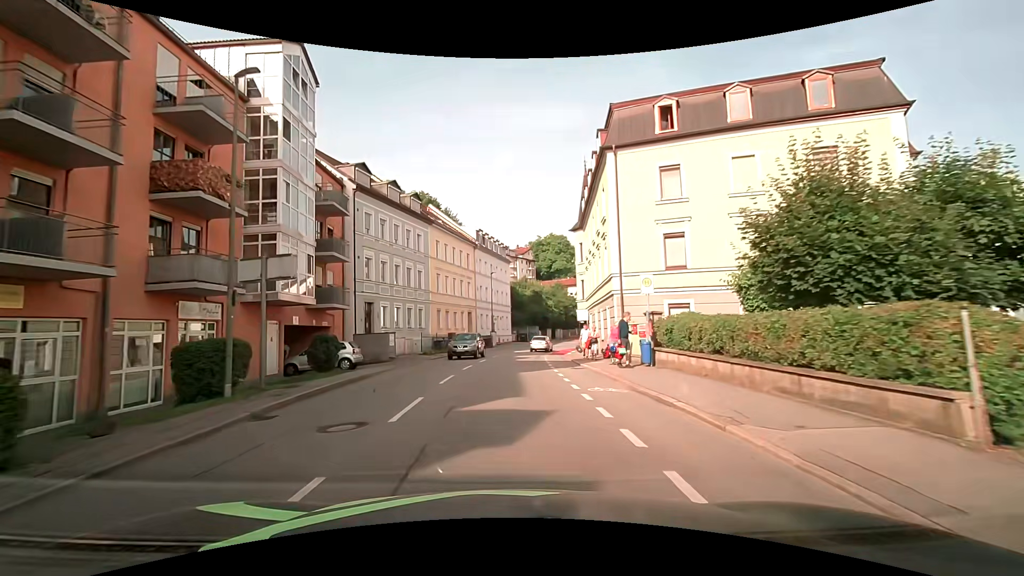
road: tertiary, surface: asphalt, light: Day
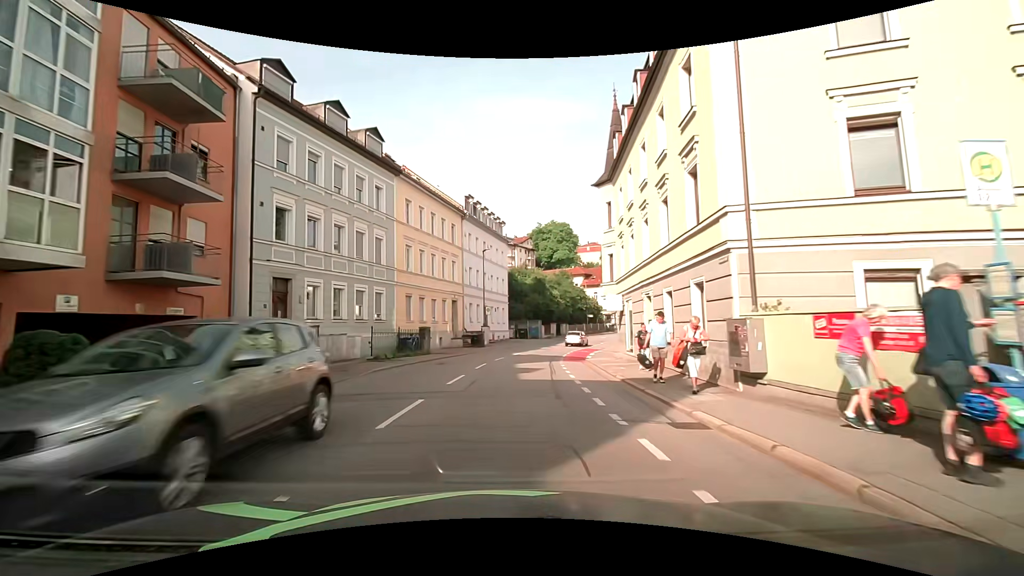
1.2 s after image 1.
(0.0, +12.6) m; 0°
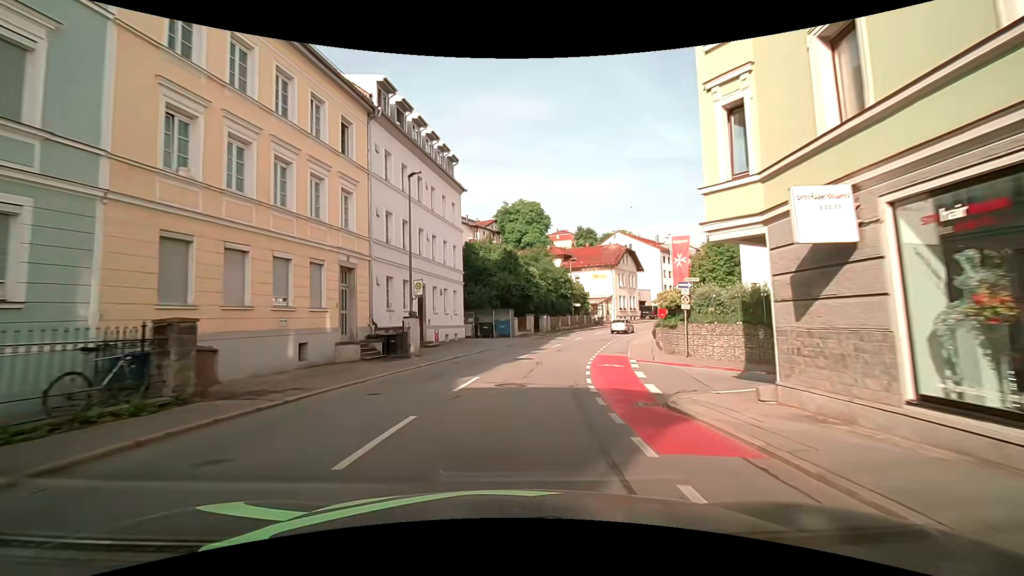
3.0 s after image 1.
(+0.4, +20.0) m; +3°
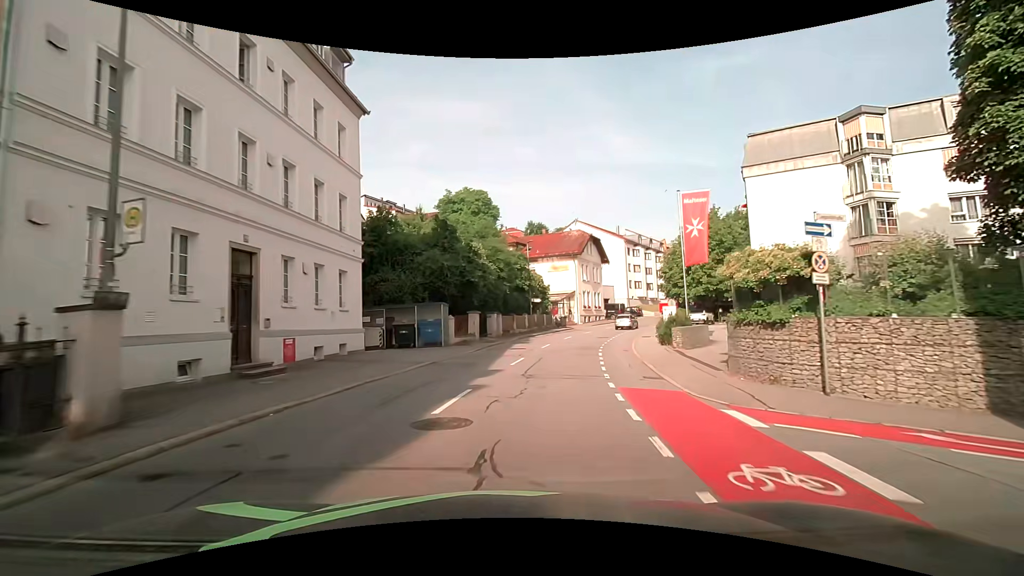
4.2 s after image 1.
(+0.8, +14.1) m; +6°
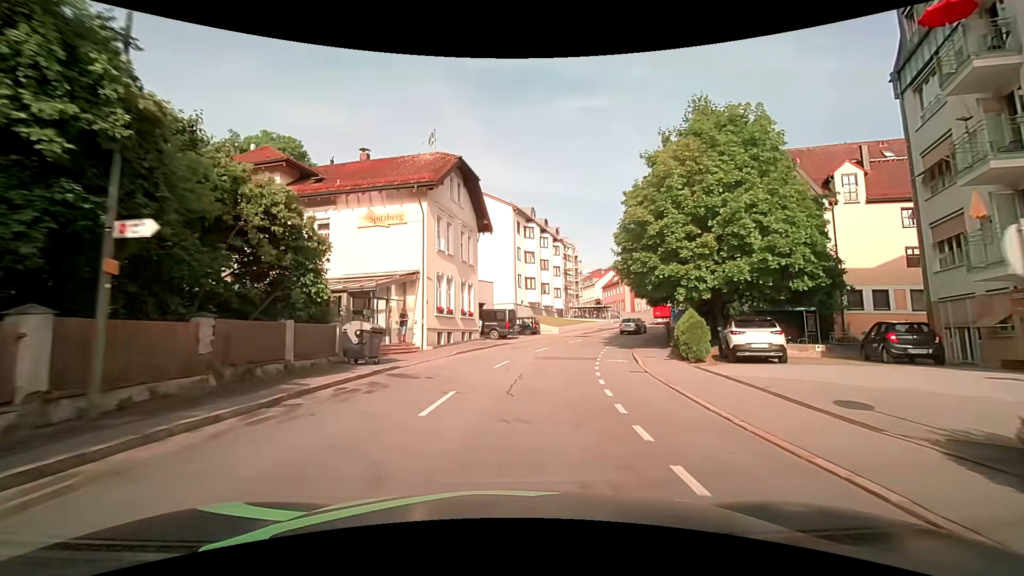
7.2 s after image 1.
(+5.8, +34.9) m; +17°
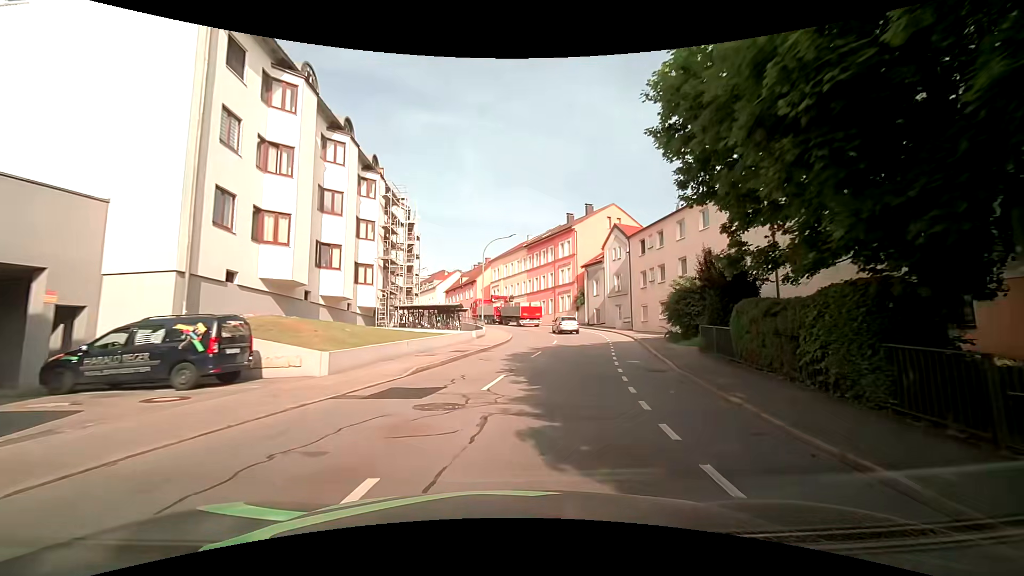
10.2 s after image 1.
(+4.4, +32.2) m; +18°
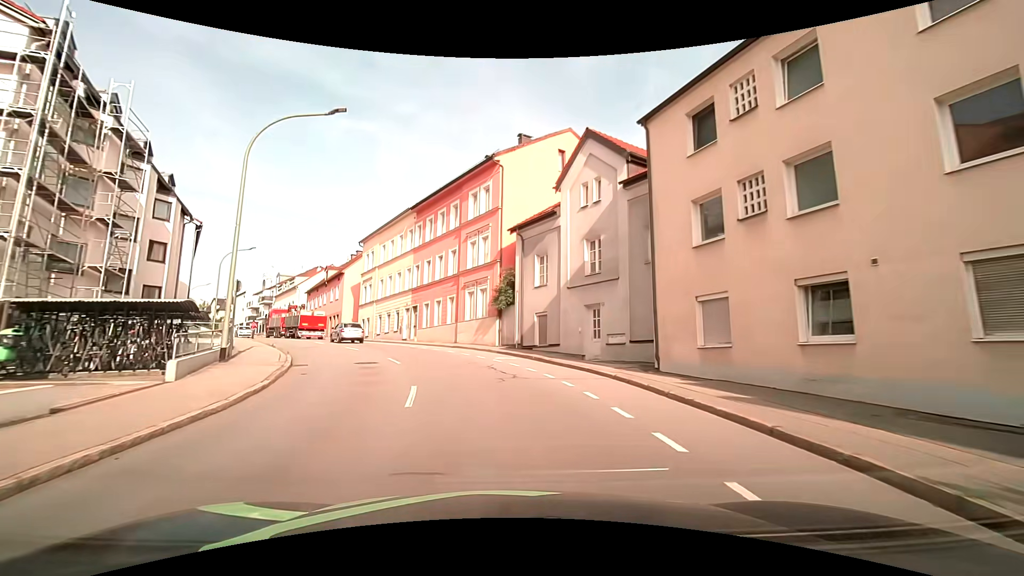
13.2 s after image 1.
(+3.7, +28.5) m; +8°
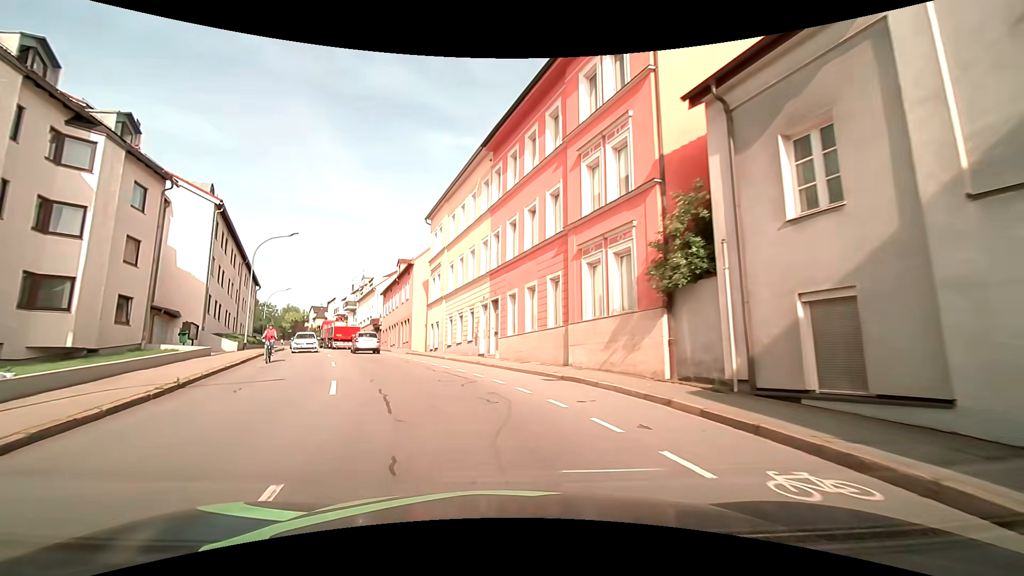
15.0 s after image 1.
(-1.0, +16.3) m; -11°
(-1, +10) (-3, +20) (-7, +29) (-10, +38) (-14, +48) (-18, +57) (-22, +66) (-26, +75) (-30, +84) (-35, +93) m
